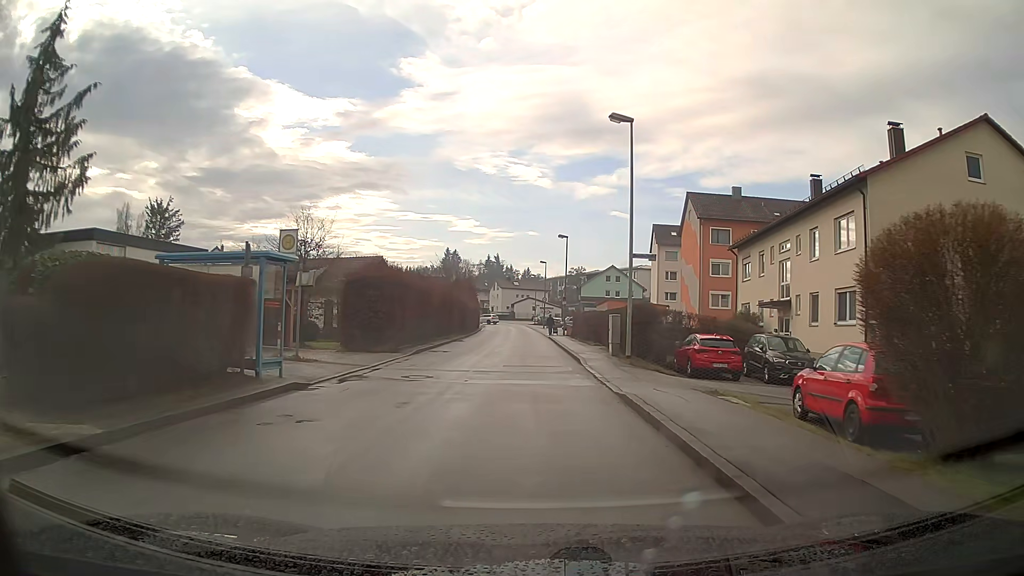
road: unclassified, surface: asphalt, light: Day
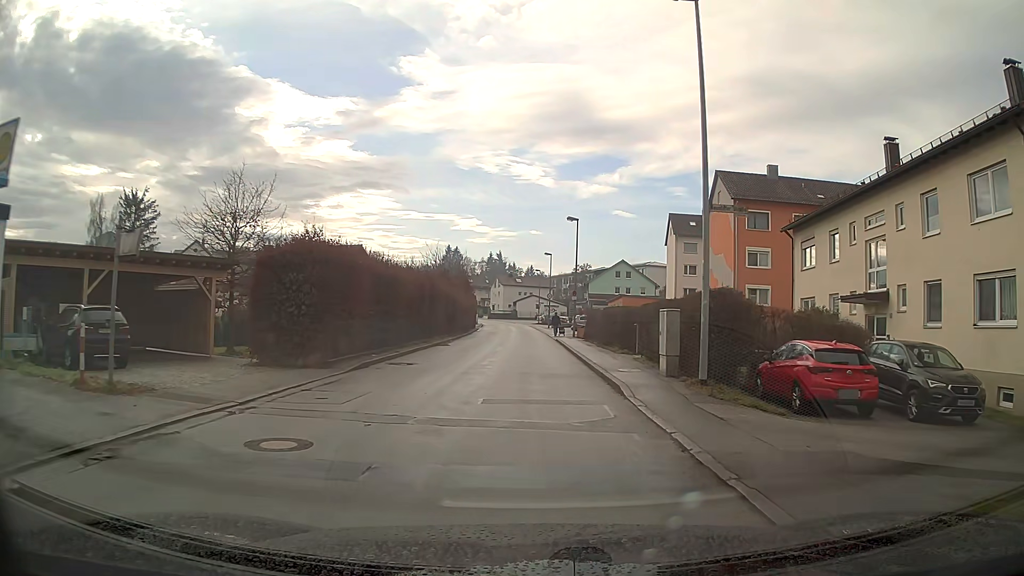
(0.0, +9.2) m; 0°
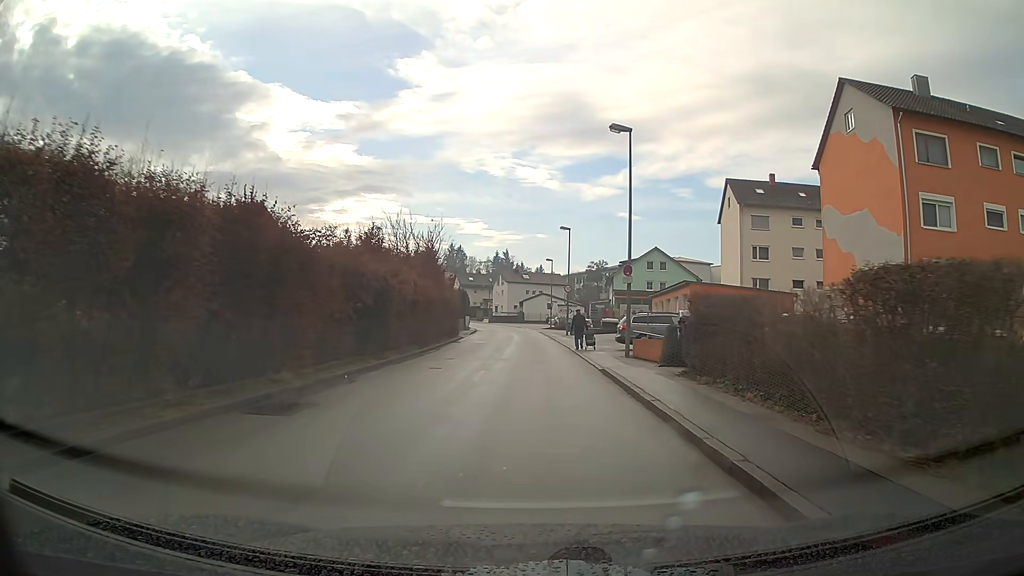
(-0.1, +23.1) m; -1°
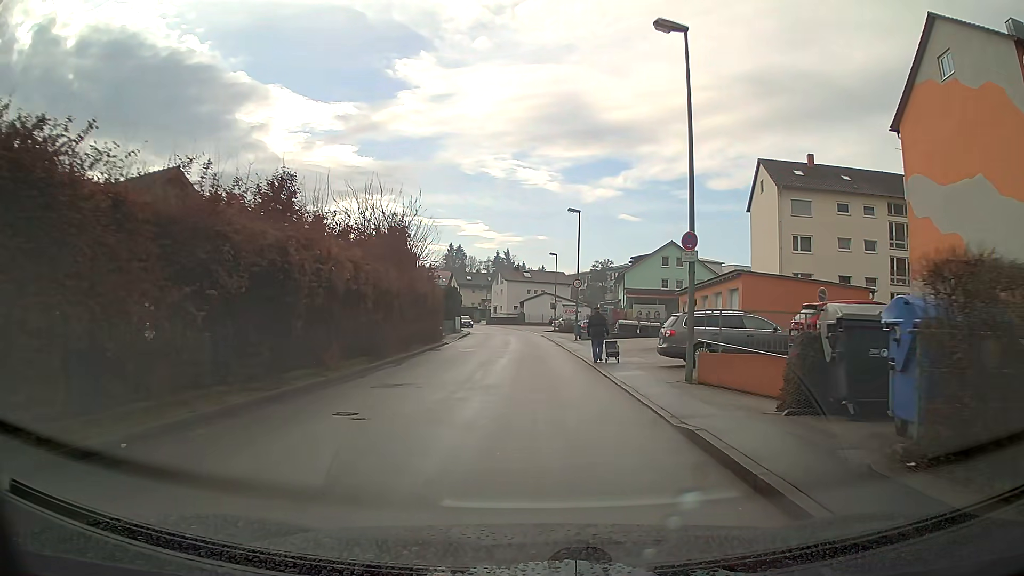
(0.0, +9.2) m; 0°
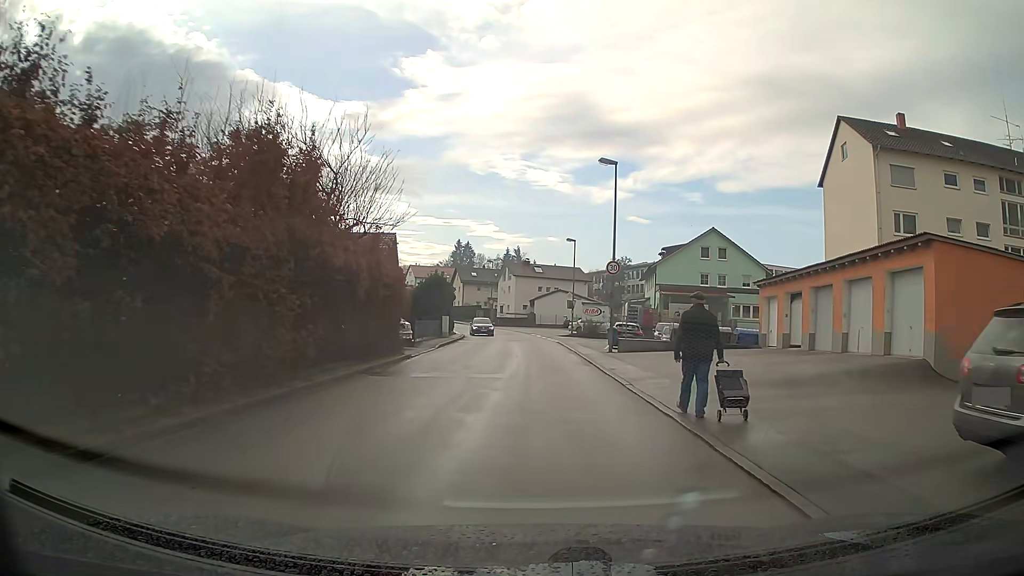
(-0.1, +13.8) m; -1°
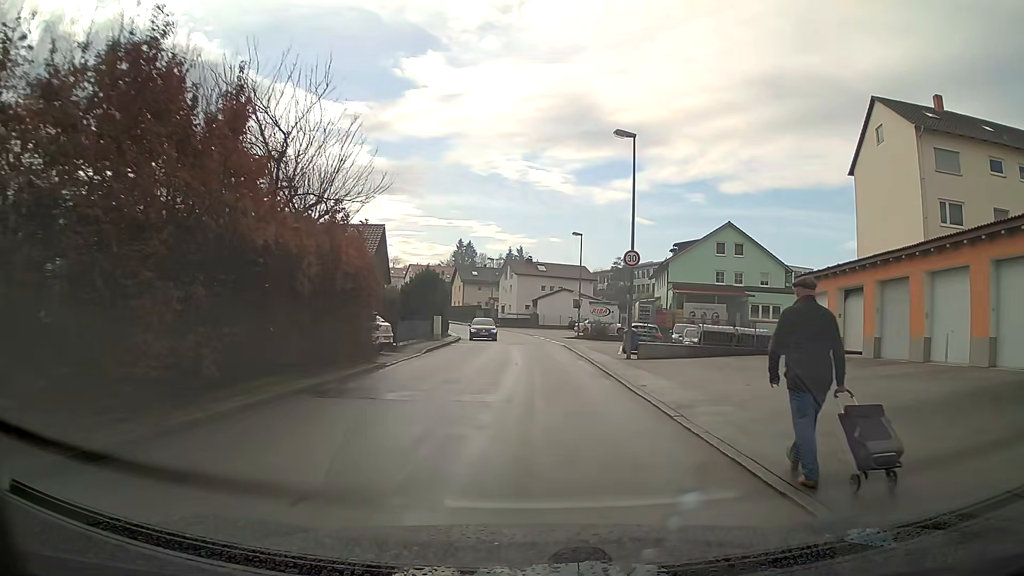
(0.0, +4.6) m; 0°
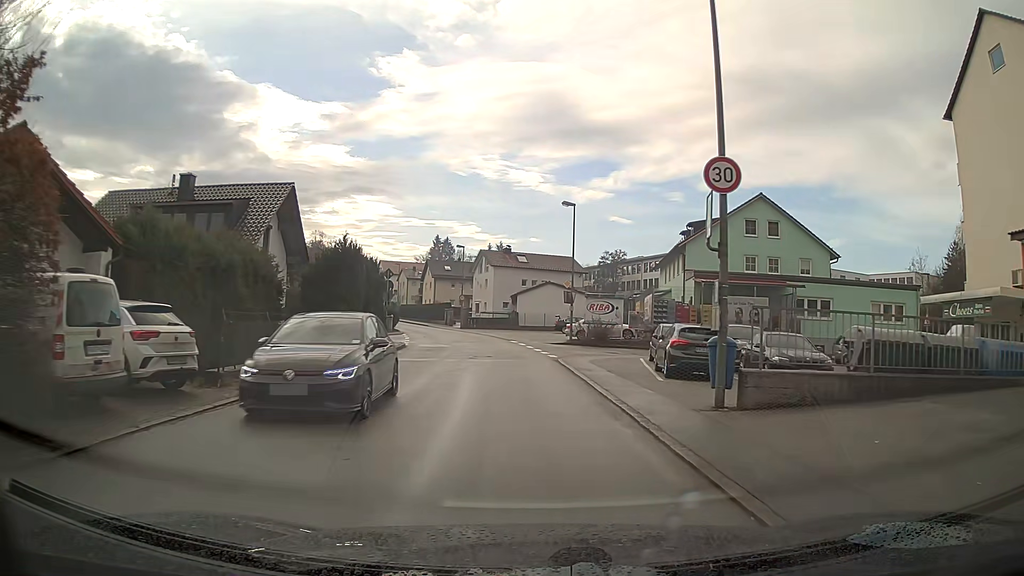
(+0.3, +13.8) m; +1°
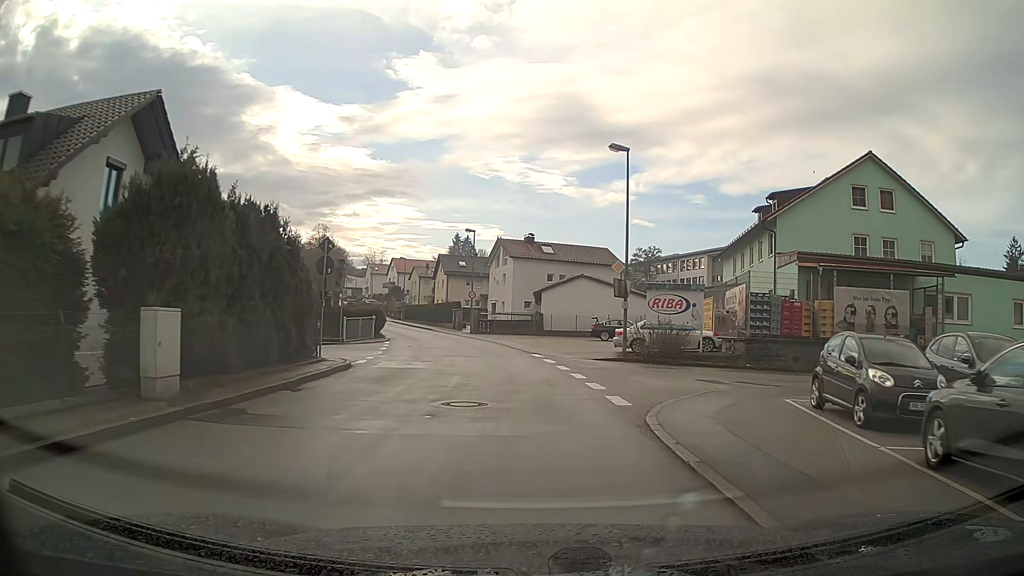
(-0.2, +13.8) m; -2°
(0, +10) (-1, +20) (-2, +30) (-4, +40) (-7, +49) (-10, +59) (-13, +68) (-17, +78) (-20, +87) (-24, +96) m
